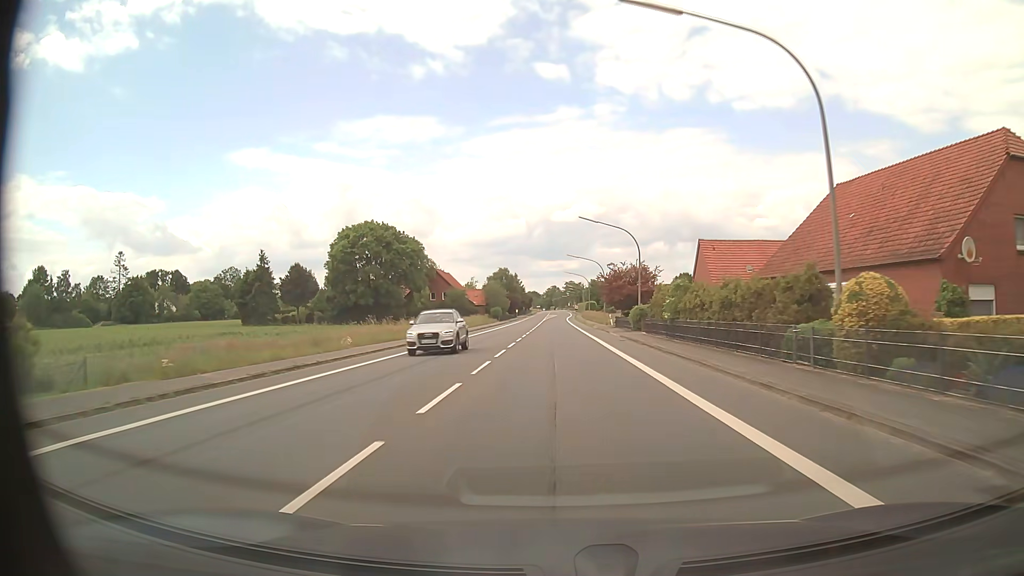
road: primary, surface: asphalt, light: Day
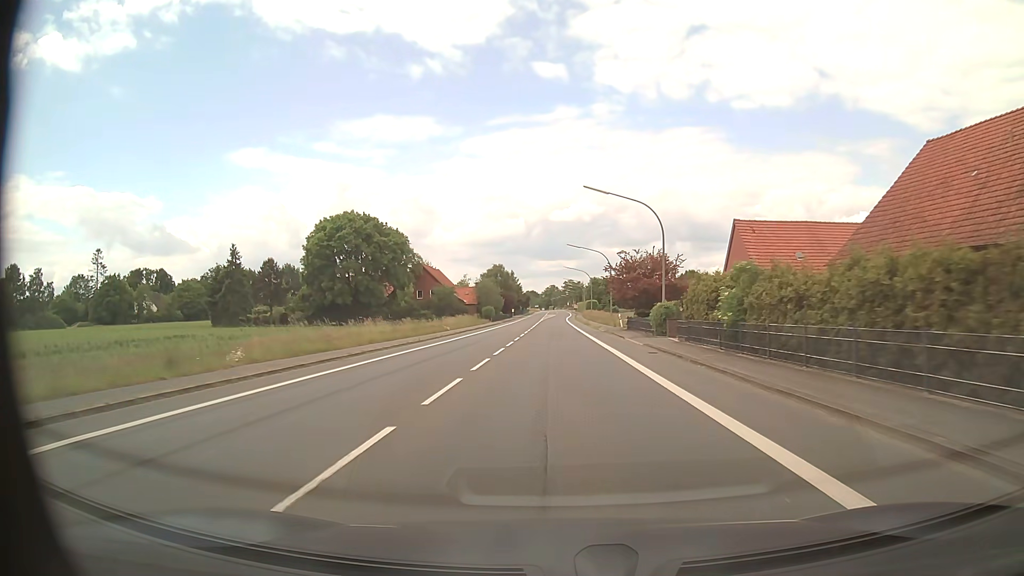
(0.0, +11.2) m; 0°
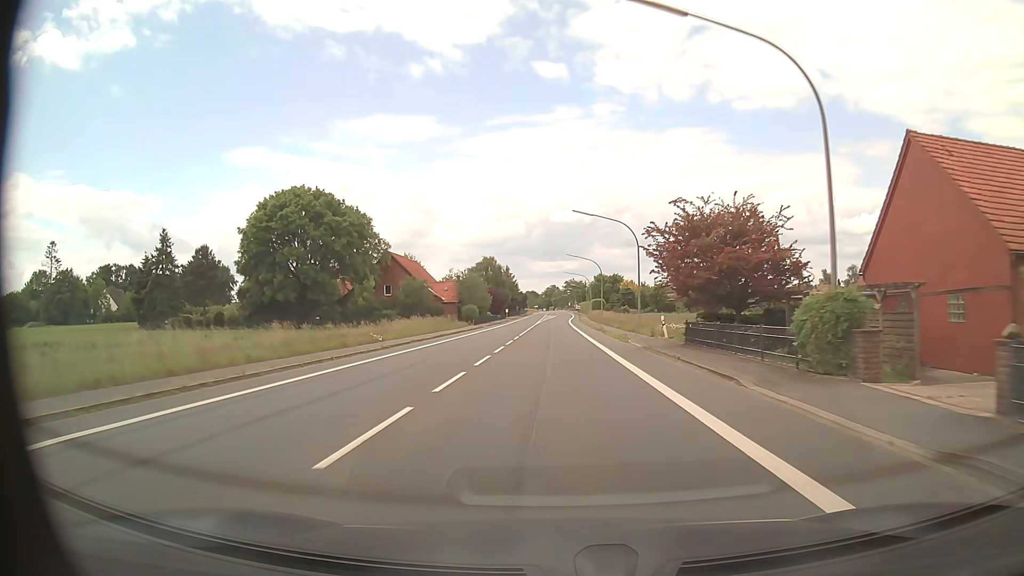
(0.0, +22.3) m; 0°
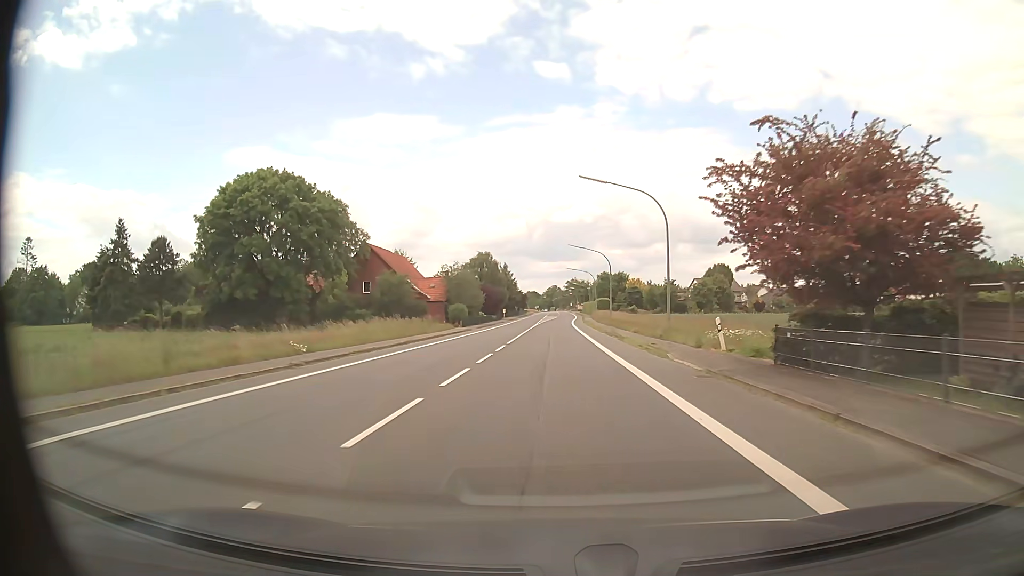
(0.0, +11.2) m; 0°
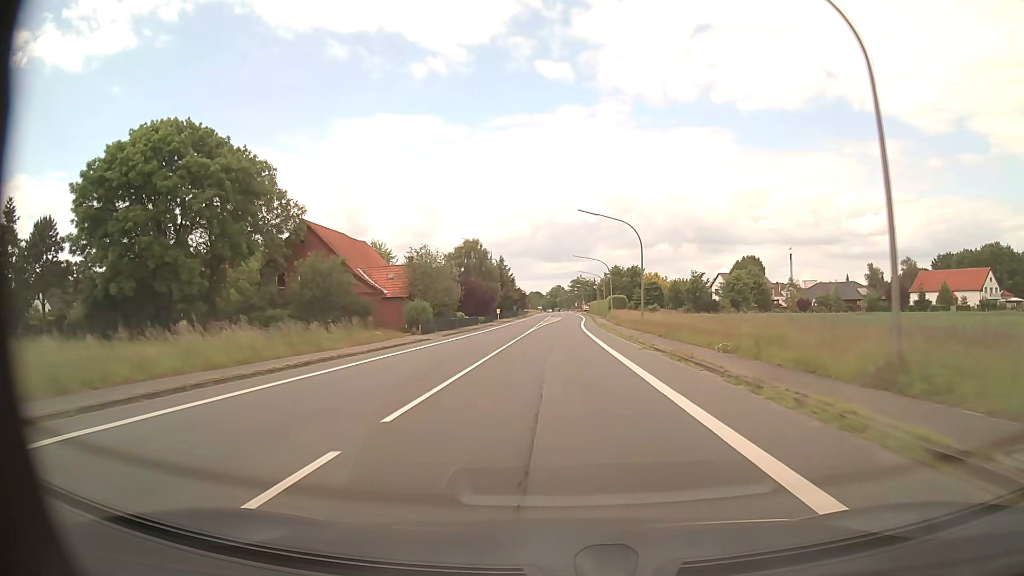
(-0.1, +22.3) m; 0°
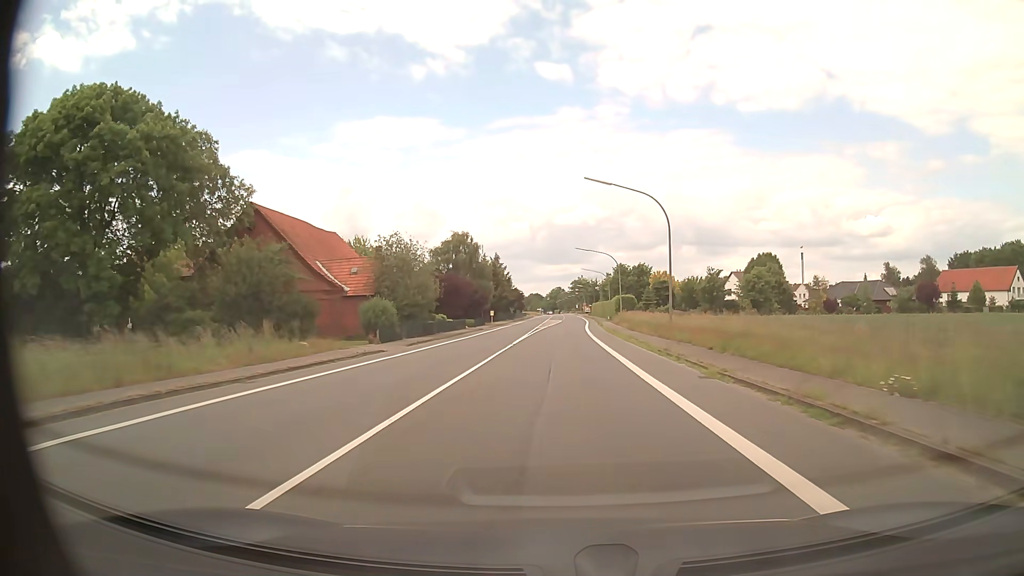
(0.0, +11.1) m; 0°
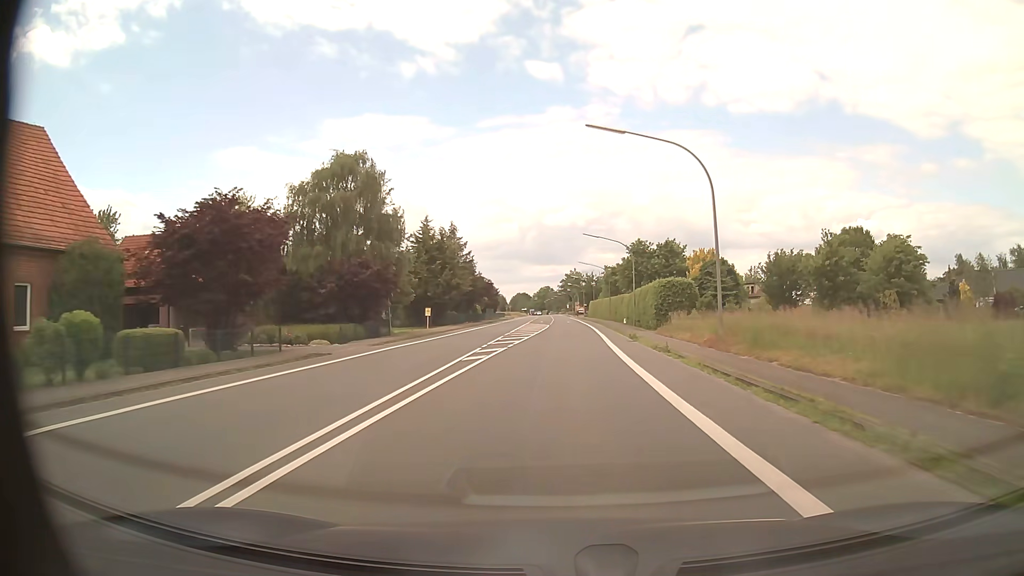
(+0.4, +44.4) m; +1°
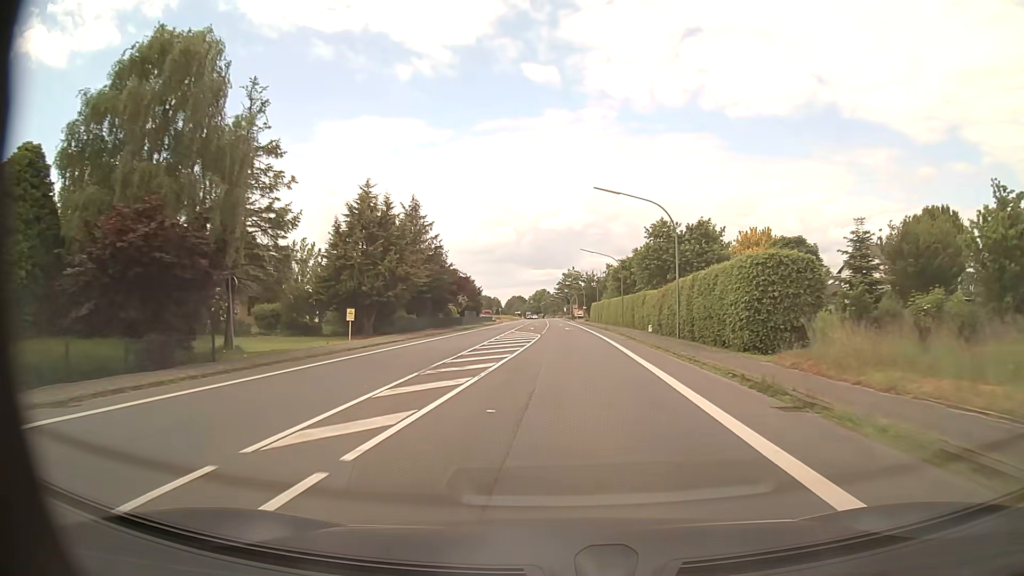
(+0.1, +22.1) m; 0°
(0, +10) (0, +20) (0, +30) (0, +40) (0, +50) (0, +60) (0, +70) (0, +80) (0, +90) (0, +100) m
